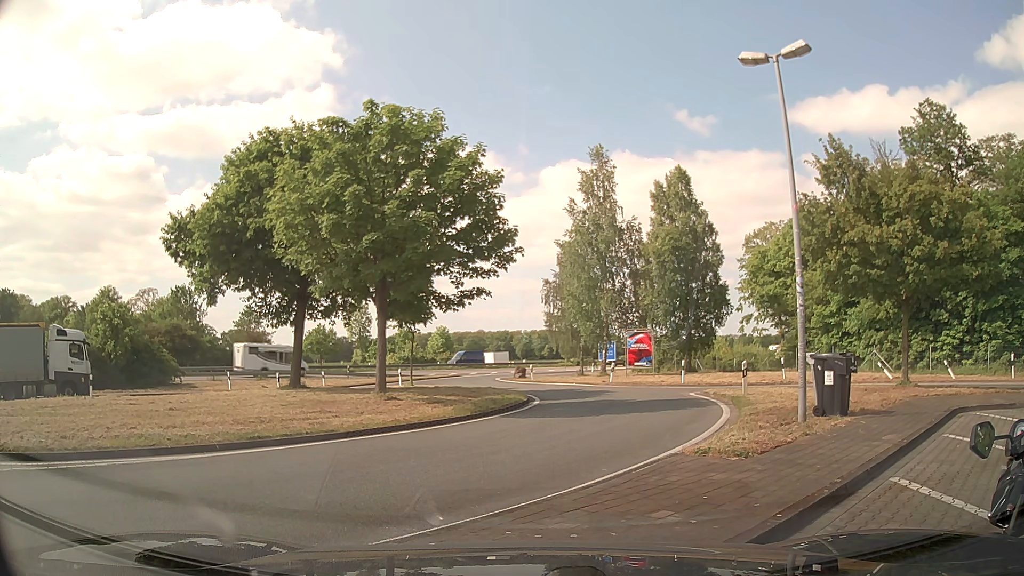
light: Day
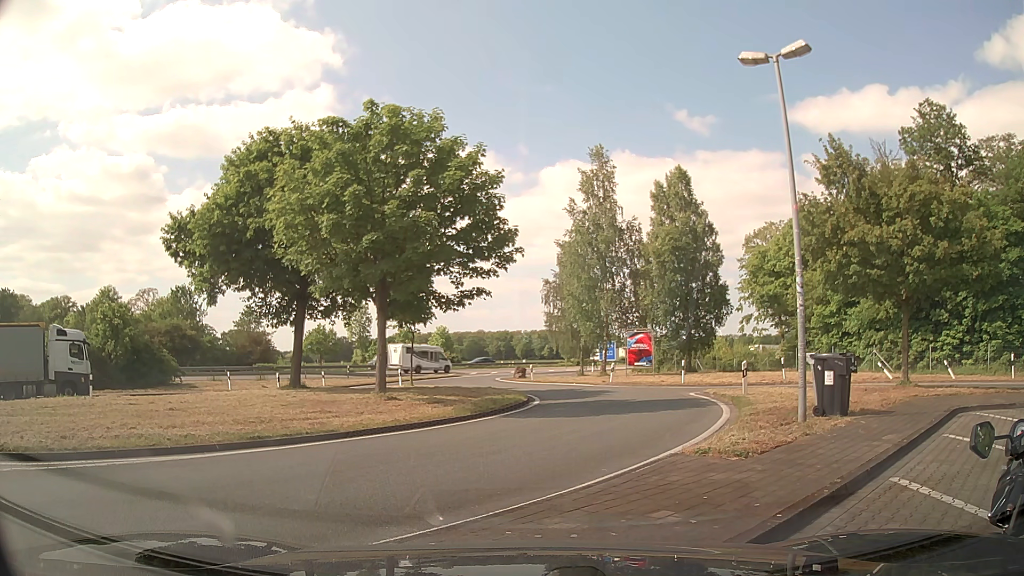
(0.0, 0.0) m; 0°
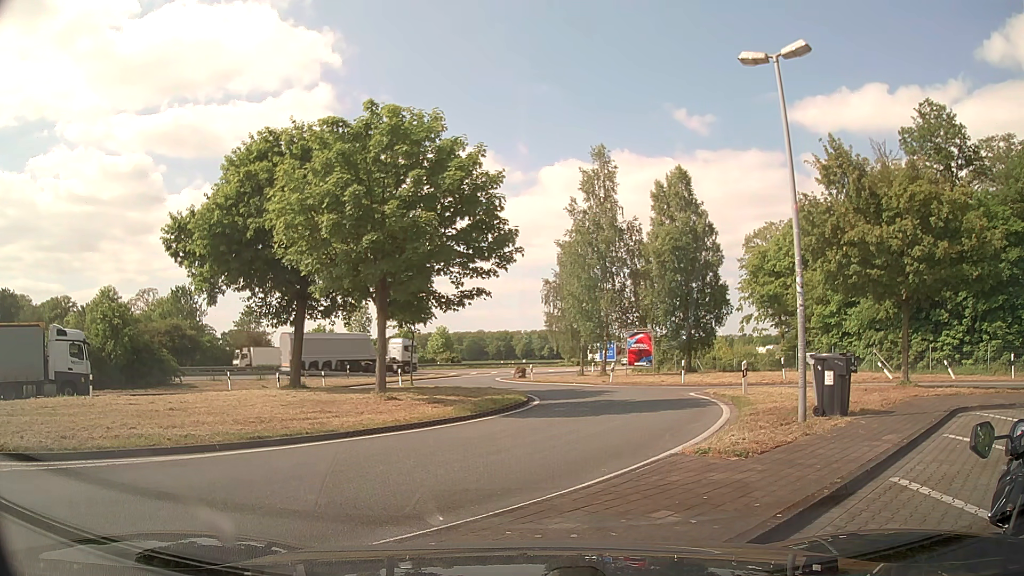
(0.0, 0.0) m; 0°
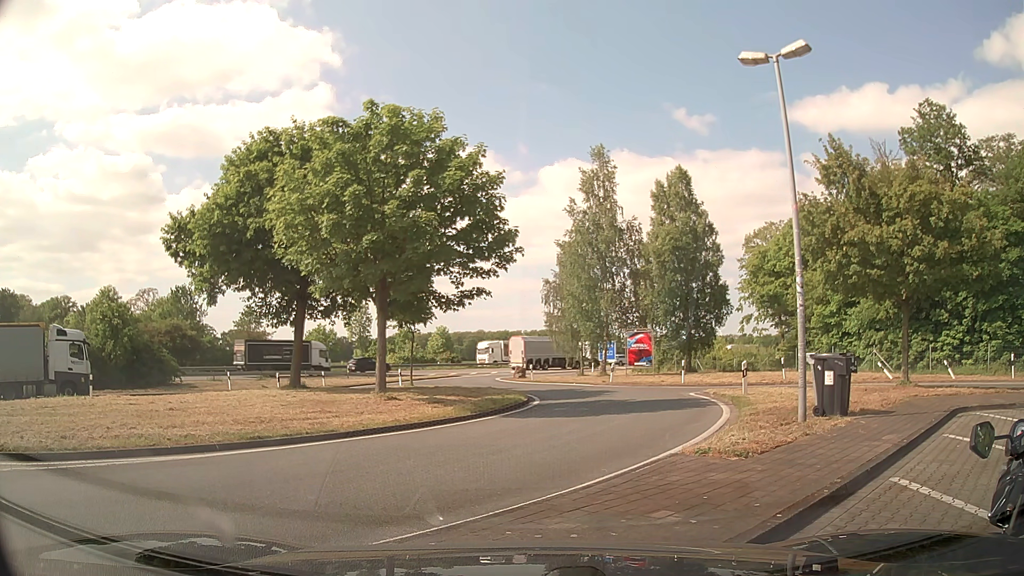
(0.0, 0.0) m; 0°
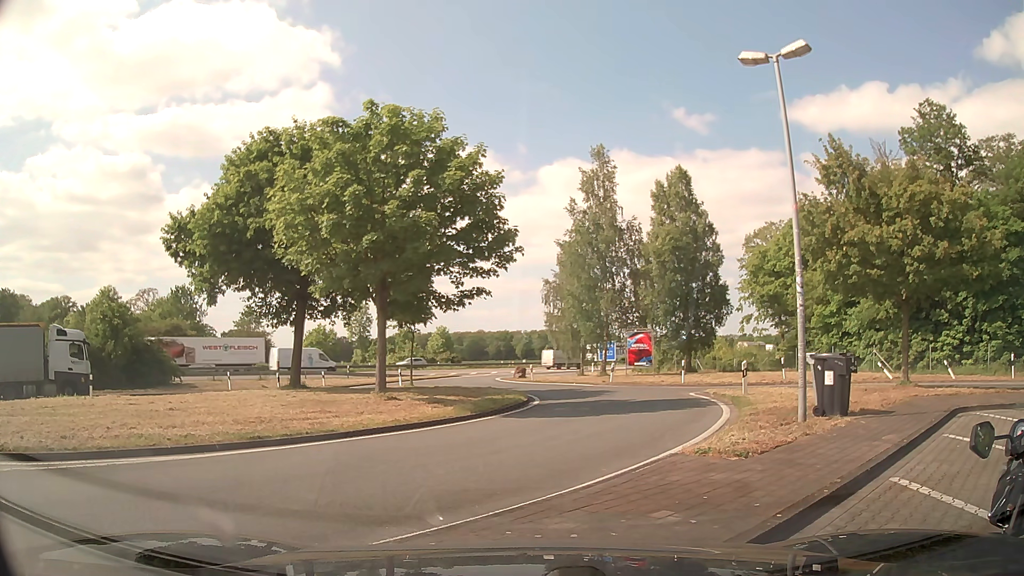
(0.0, 0.0) m; 0°
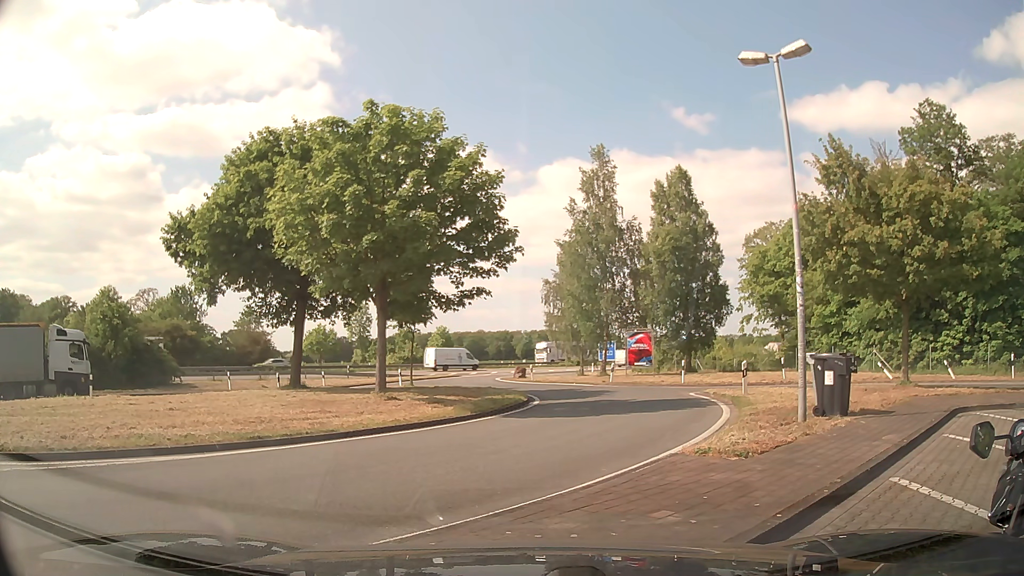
(0.0, 0.0) m; 0°
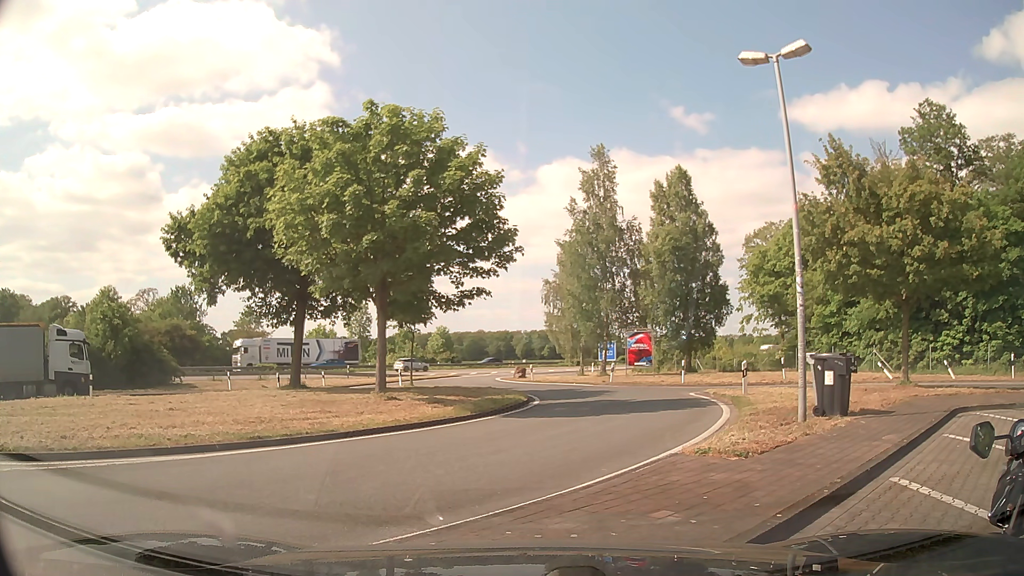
(0.0, 0.0) m; 0°
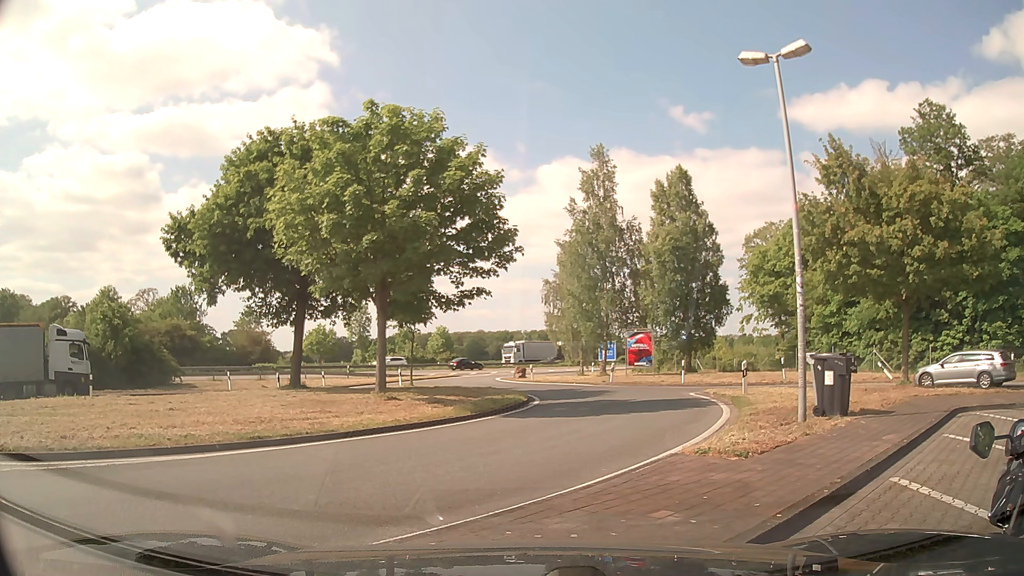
(0.0, 0.0) m; 0°
